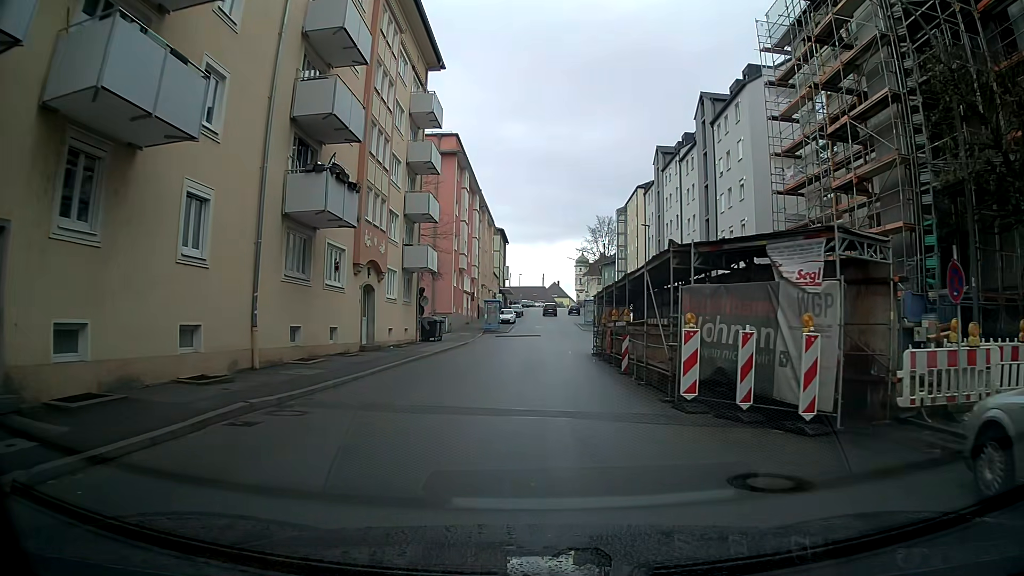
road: tertiary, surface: asphalt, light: Day
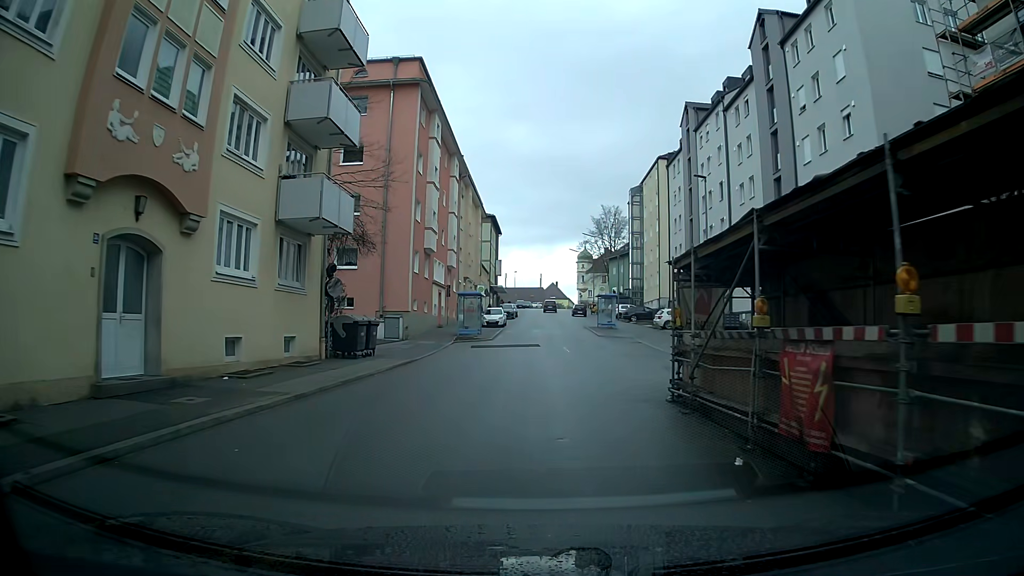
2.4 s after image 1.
(+0.1, +17.2) m; +1°
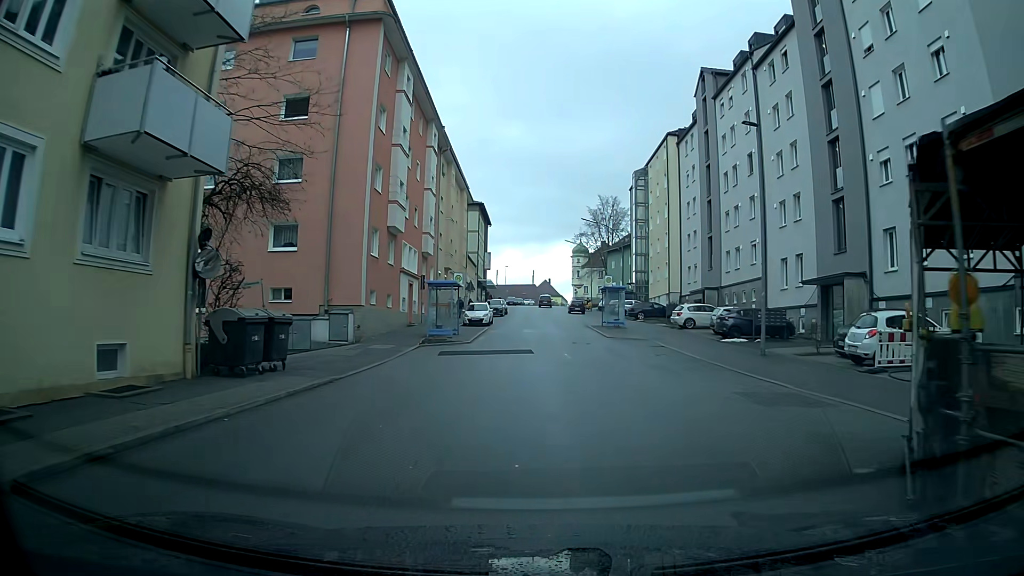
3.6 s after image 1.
(0.0, +8.7) m; +1°
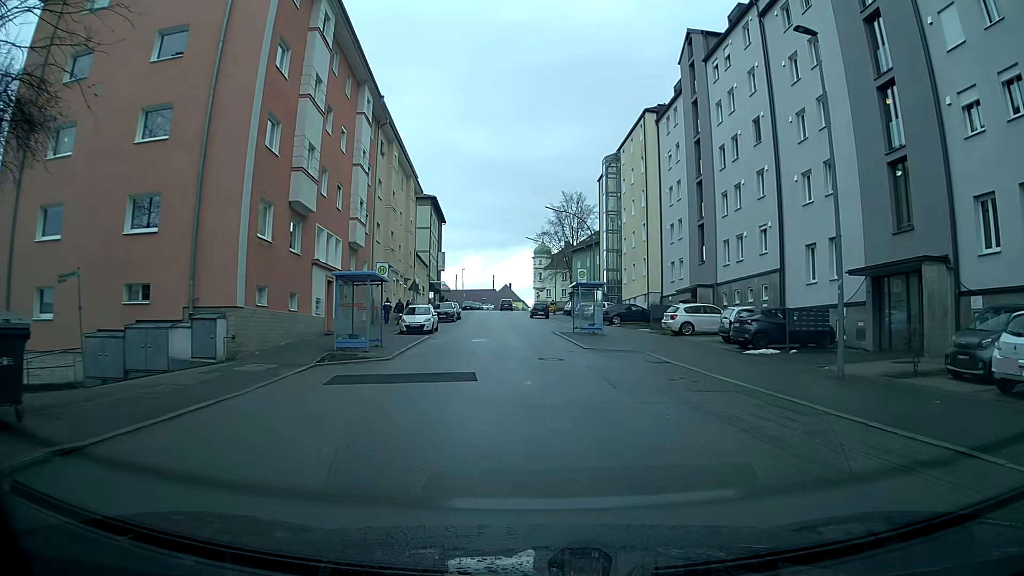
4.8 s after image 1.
(+0.2, +8.7) m; +3°
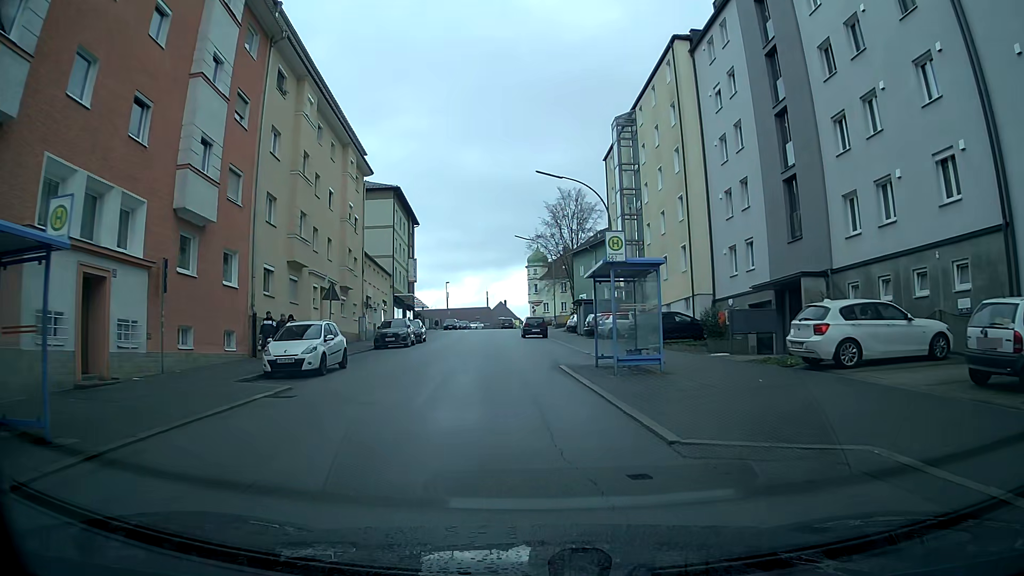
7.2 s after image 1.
(+0.1, +17.1) m; -1°
(0, +10) (-1, +20) (-2, +30) (-2, +40) (-3, +50) (-2, +60) (-2, +70) (-3, +80) (-3, +90) (-3, +100) m
